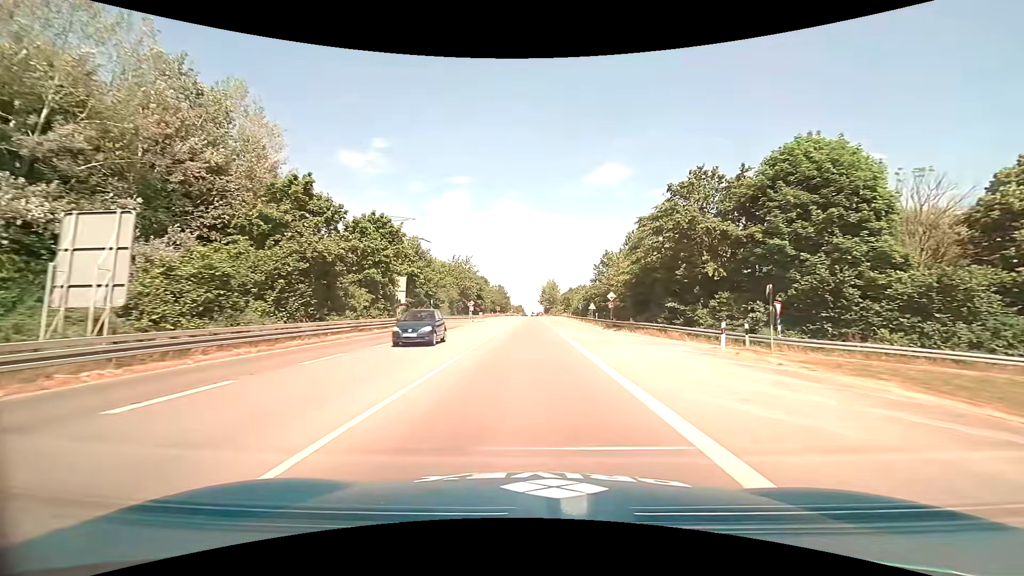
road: primary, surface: asphalt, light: Day
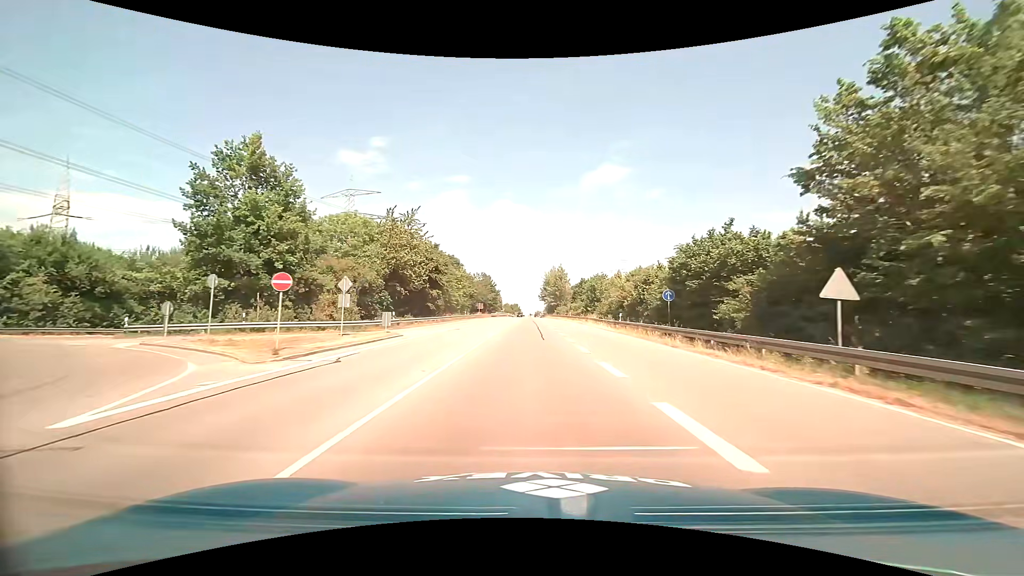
(-0.1, +48.7) m; 0°
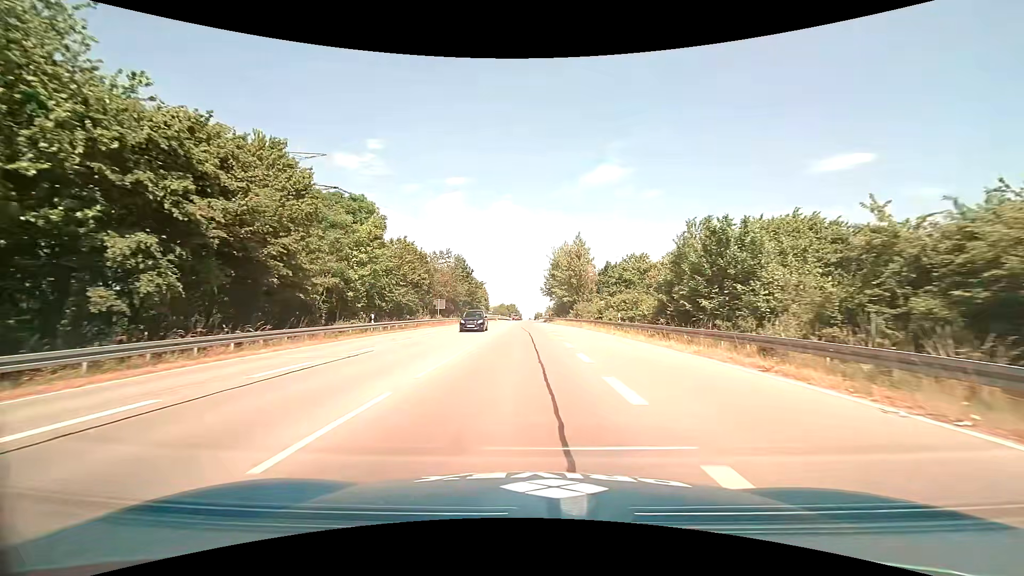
(+0.2, +45.1) m; 0°
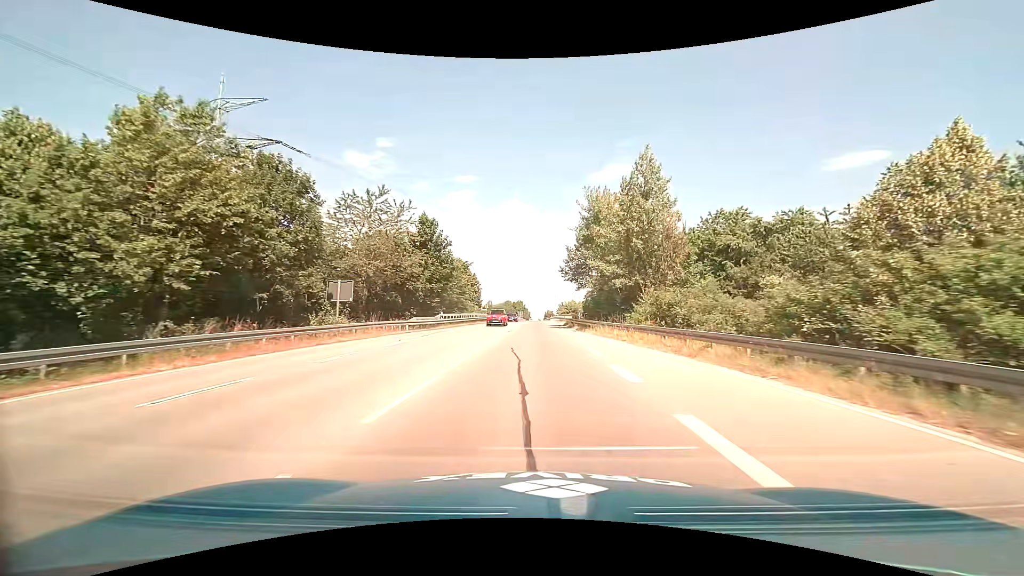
(-0.4, +33.8) m; -1°
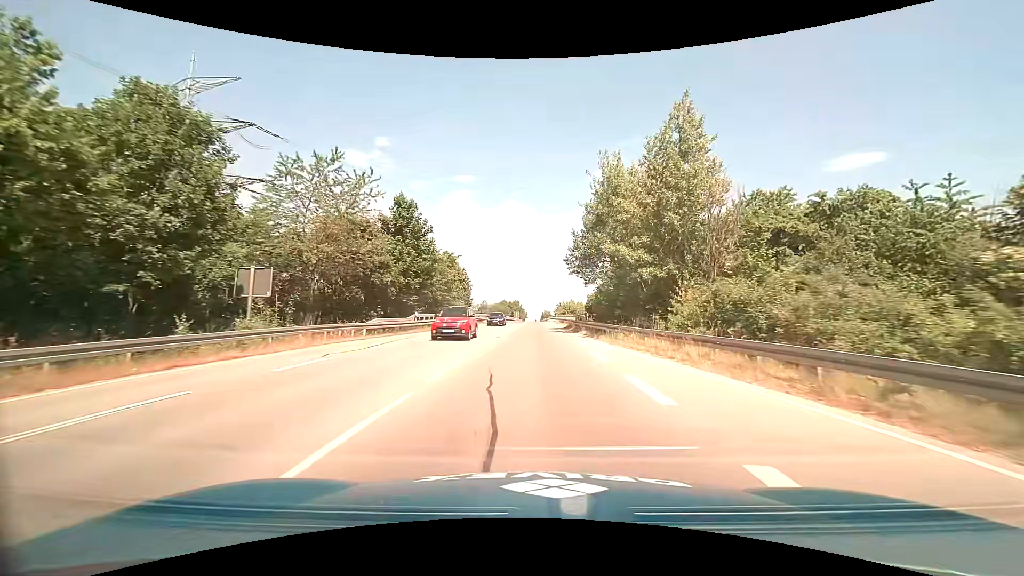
(0.0, +8.1) m; +1°
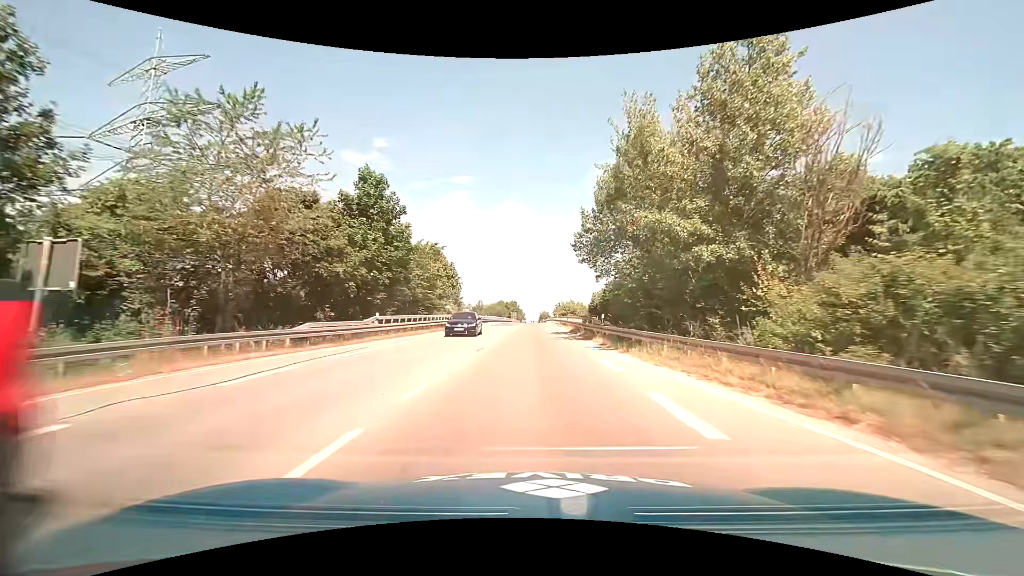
(0.0, +8.0) m; 0°
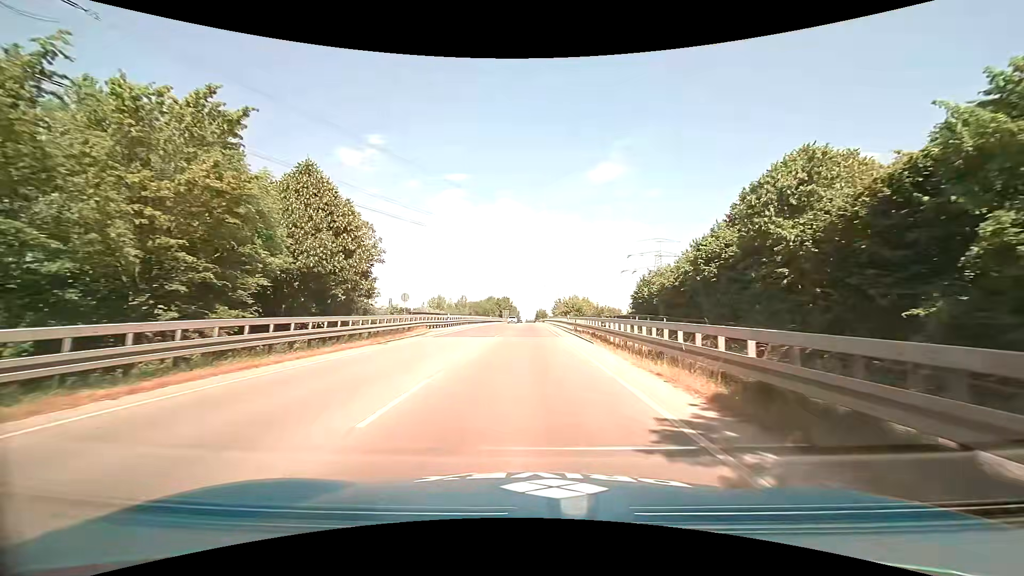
(+0.2, +31.0) m; 0°
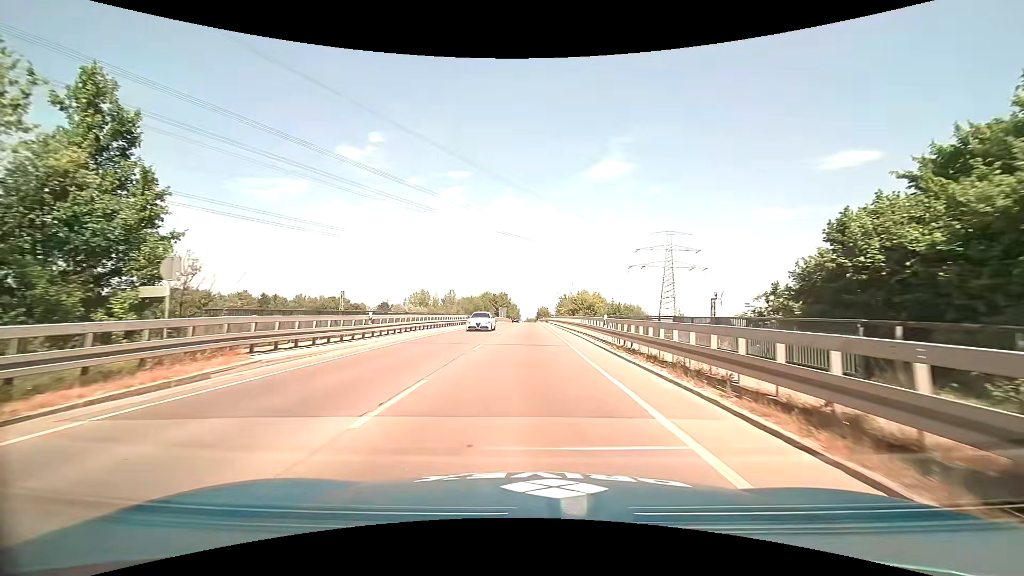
(+0.2, +22.3) m; 0°
(0, +10) (0, +20) (0, +30) (0, +40) (0, +50) (0, +60) (0, +70) (0, +80) (0, +90) (0, +100) m
